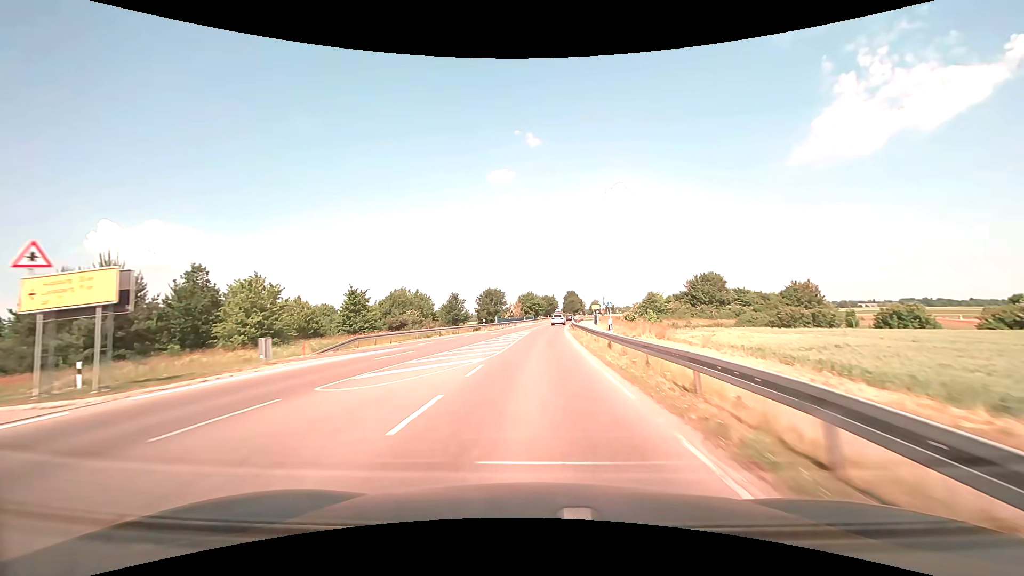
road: tertiary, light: Day
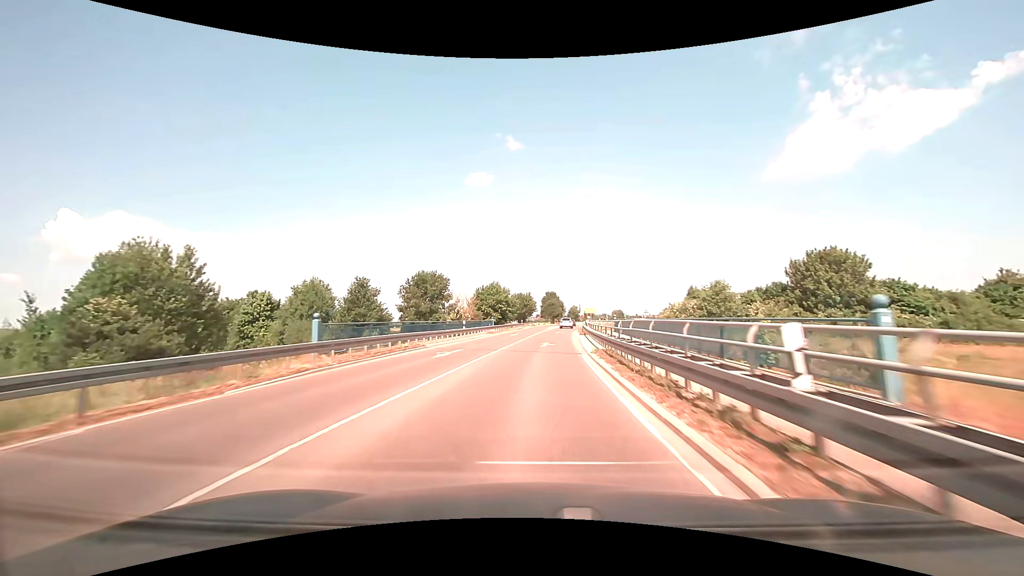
(+1.4, +49.5) m; +3°
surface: asphalt
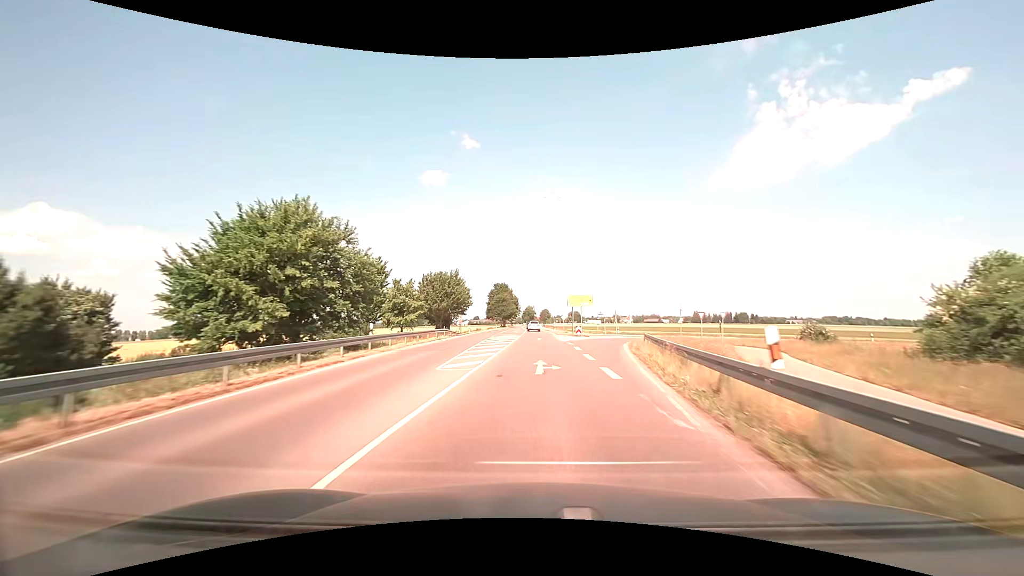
(+3.1, +62.3) m; +5°
(0, +10) (0, +20) (0, +30) (0, +40) (0, +50) (0, +60) (0, +70) (0, +80) (-1, +90) (-1, +100) m
